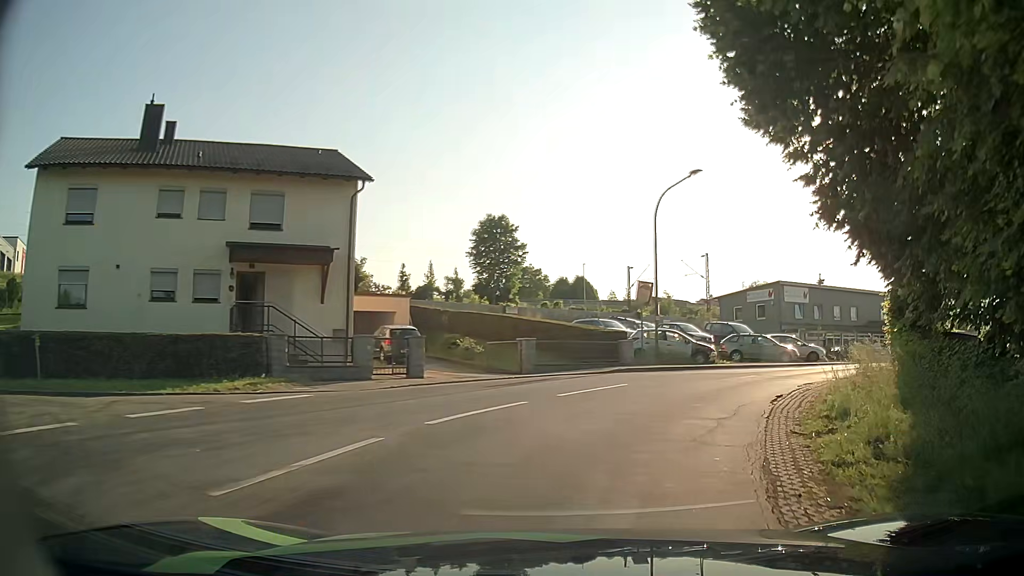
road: unclassified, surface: asphalt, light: Day
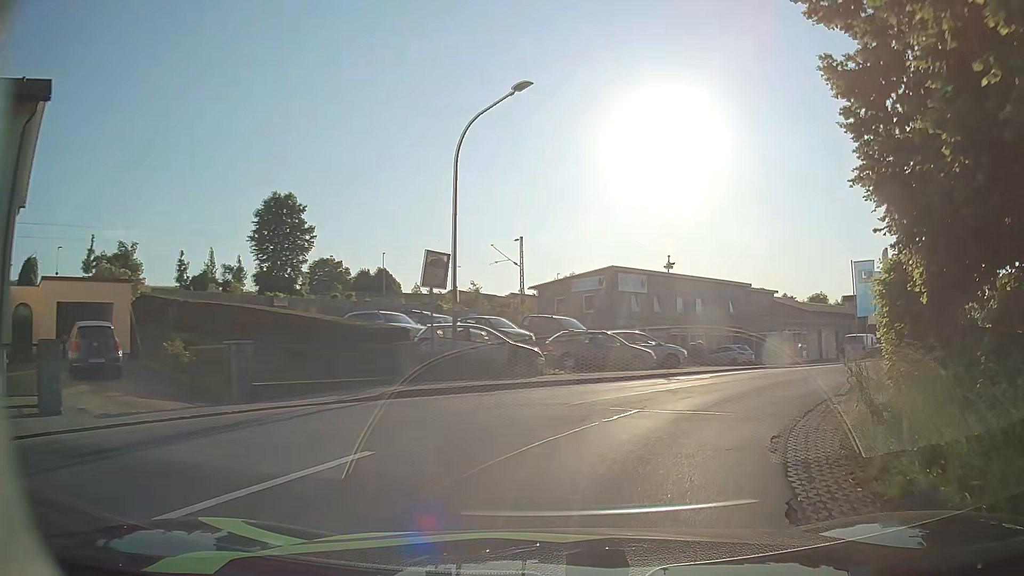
(+1.4, +9.1) m; +17°
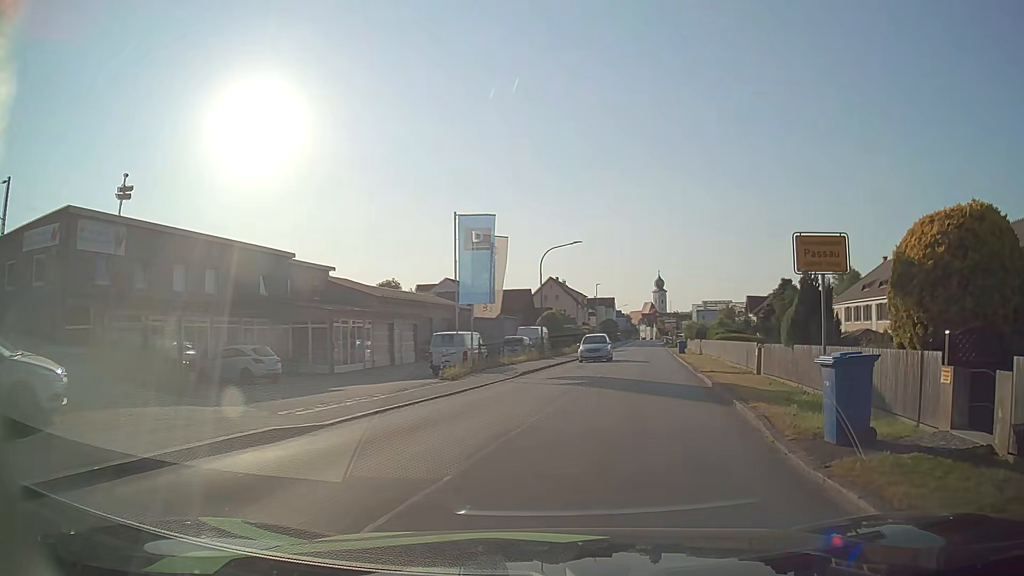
(+5.7, +17.0) m; +37°
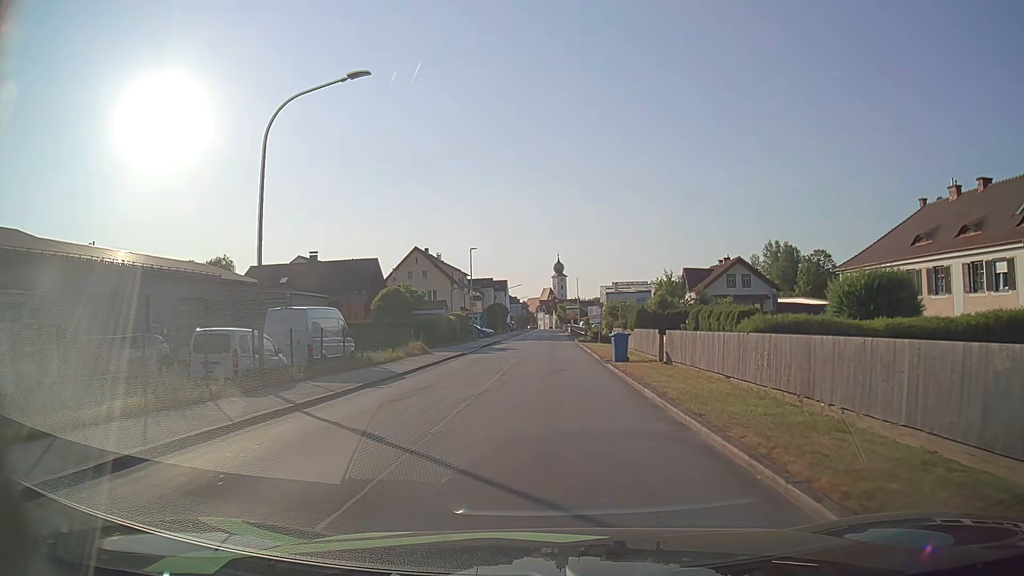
(+3.7, +28.7) m; +8°
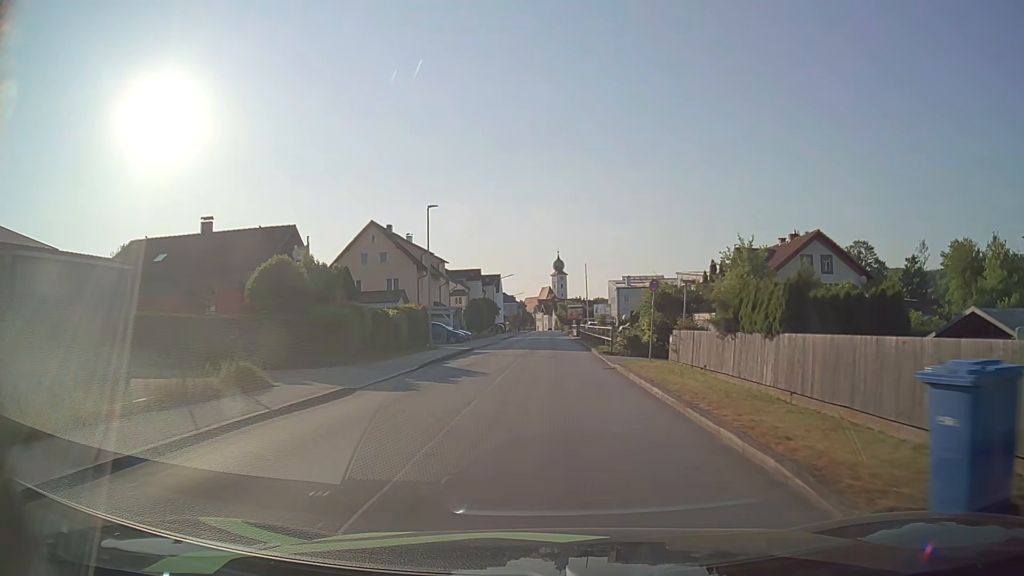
(0.0, +21.6) m; 0°
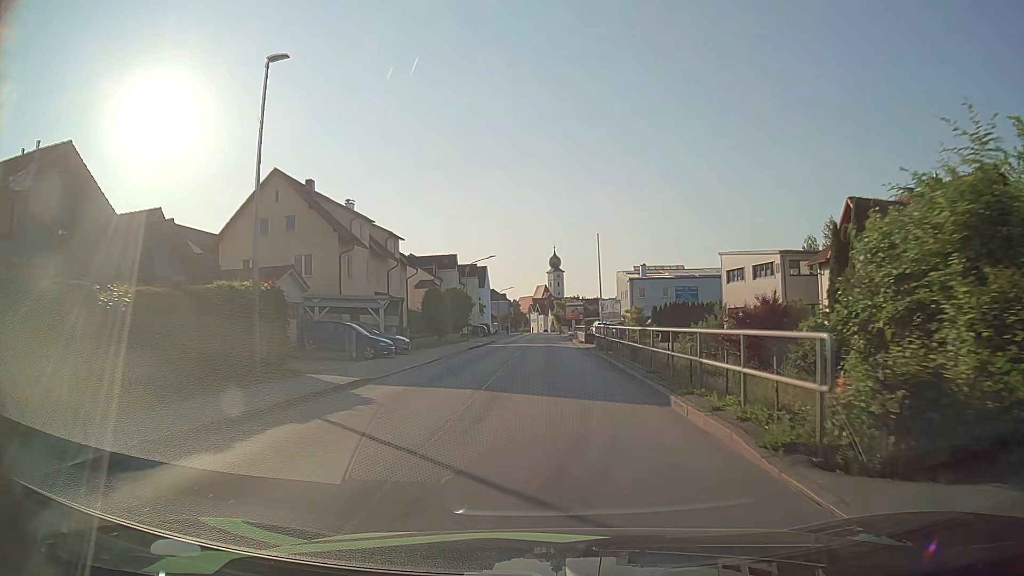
(+0.1, +22.7) m; 0°
(0, +10) (0, +20) (0, +30) (0, +40) (0, +50) (0, +60) (0, +70) (0, +80) (0, +90) (0, +100) m
